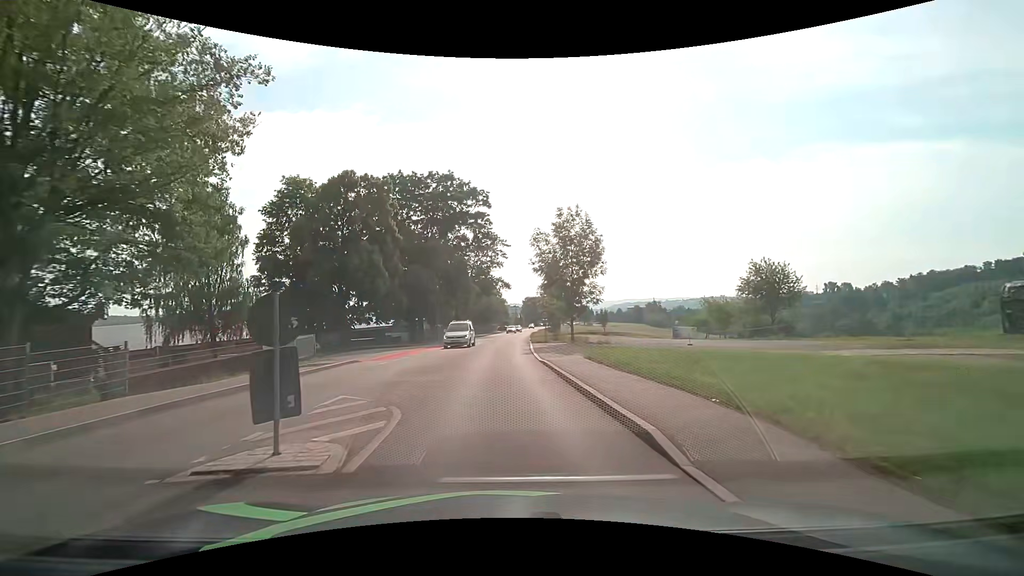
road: tertiary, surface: asphalt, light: Day
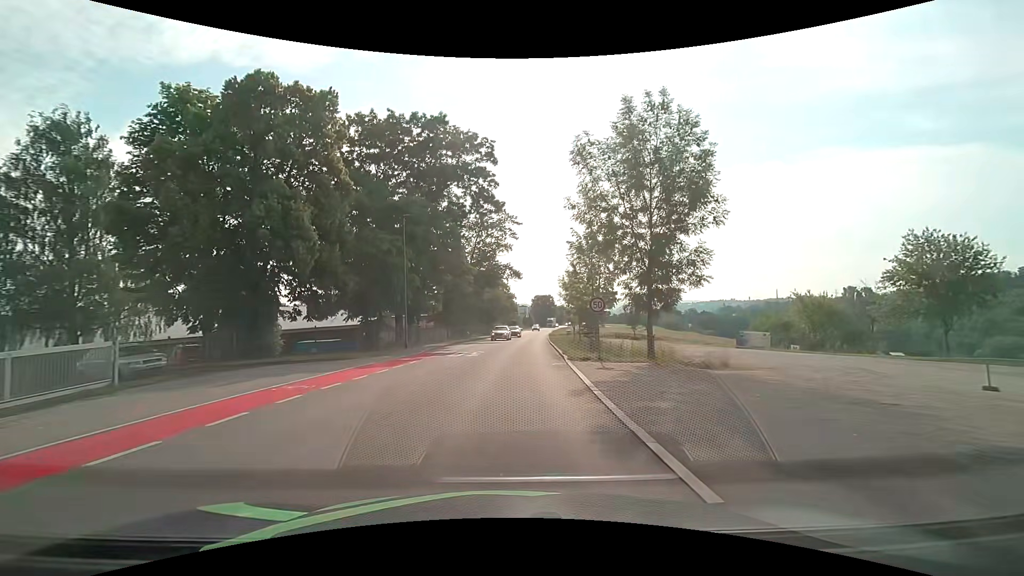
(-0.3, +18.0) m; -1°
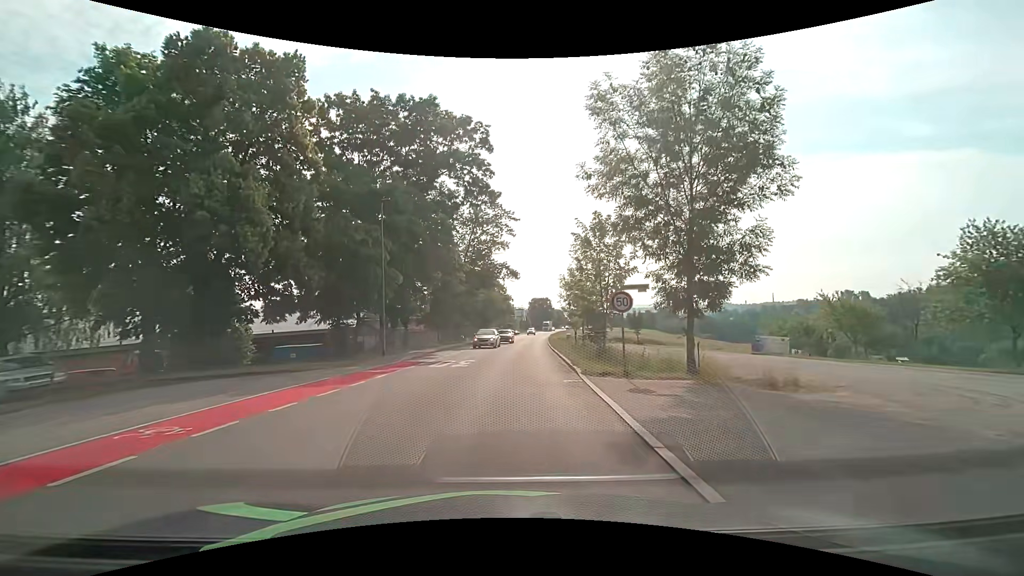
(0.0, +4.5) m; 0°
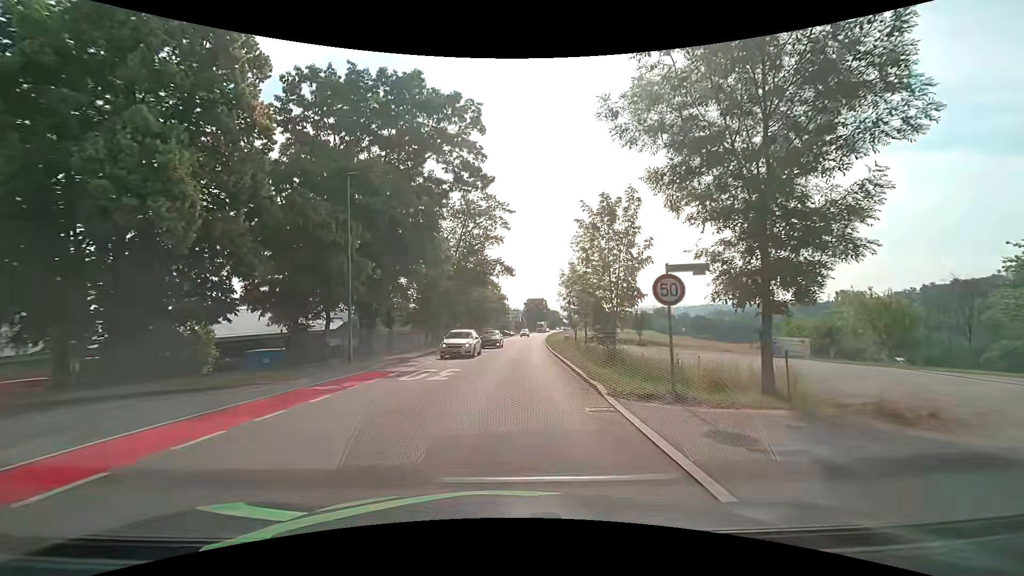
(0.0, +4.5) m; +1°
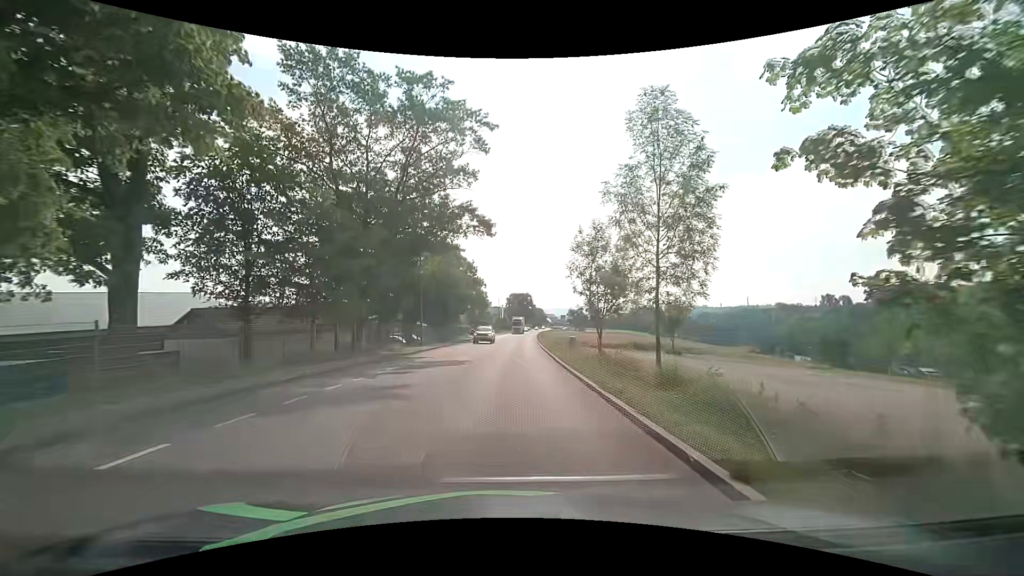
(+0.5, +23.3) m; +2°
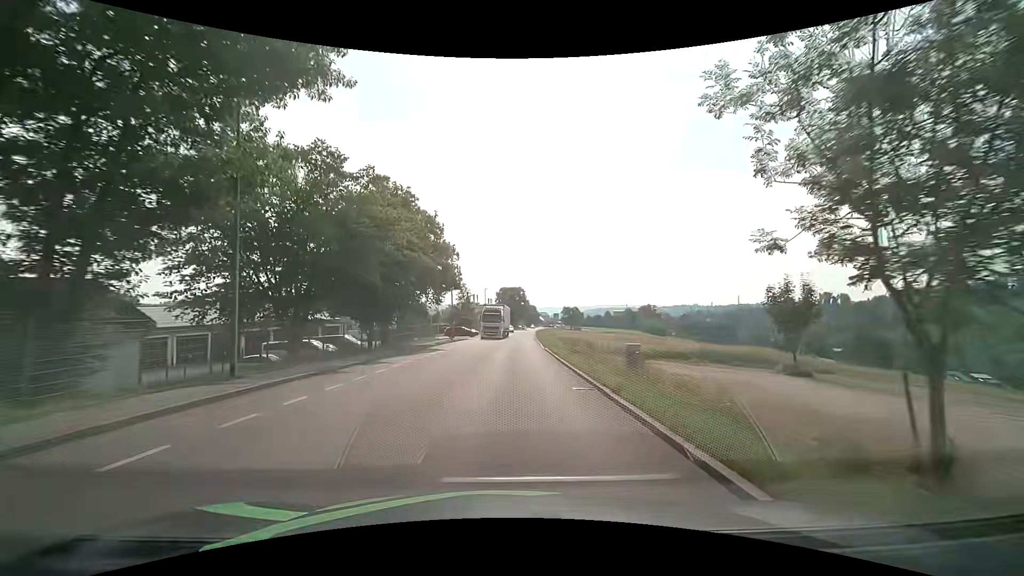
(+0.2, +24.5) m; +1°
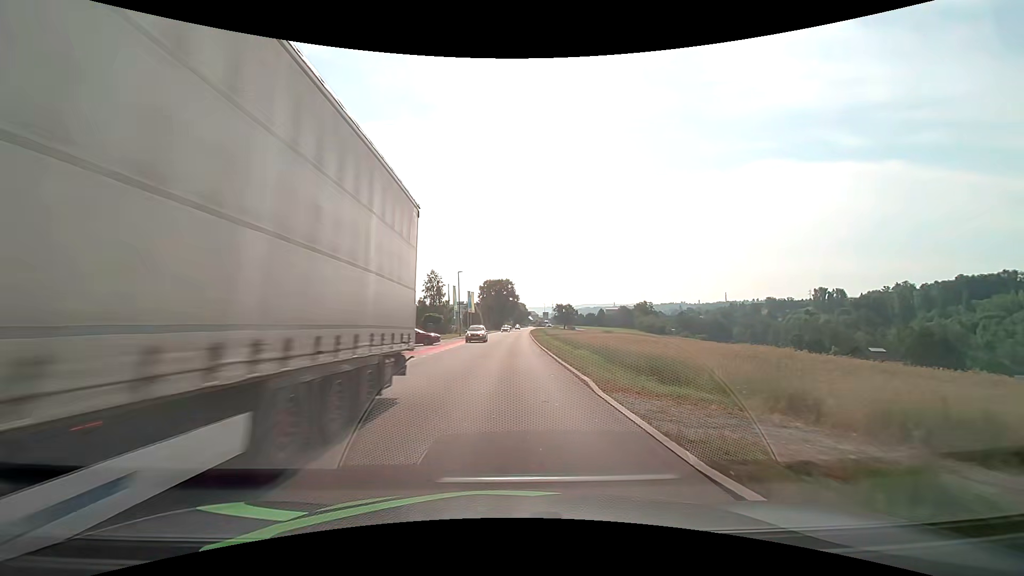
(+0.2, +28.3) m; +1°
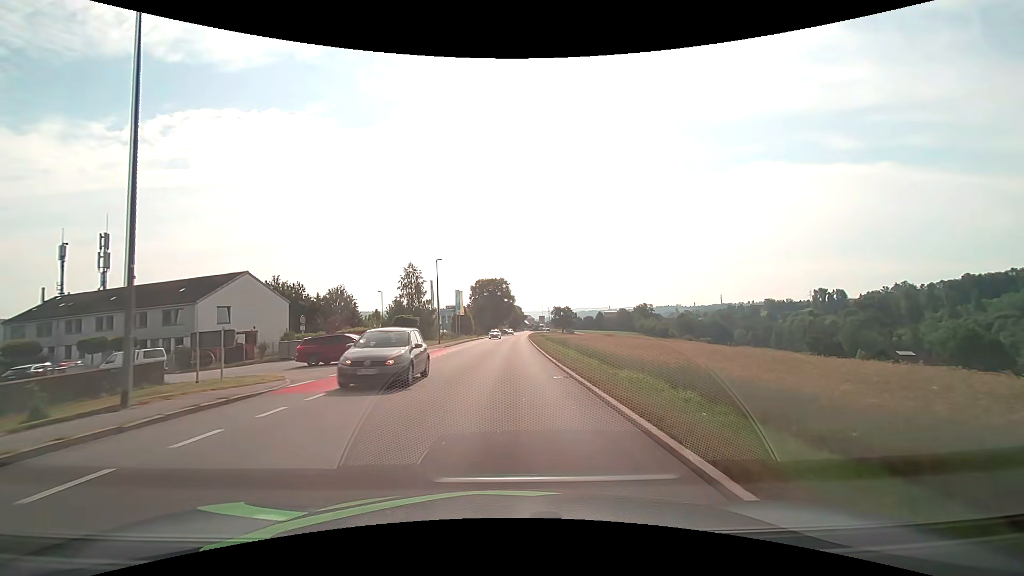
(+0.1, +14.7) m; +1°
(0, +10) (0, +20) (0, +30) (0, +40) (+1, +50) (+1, +60) (+1, +70) (+2, +80) (+2, +90) (+2, +100) m
